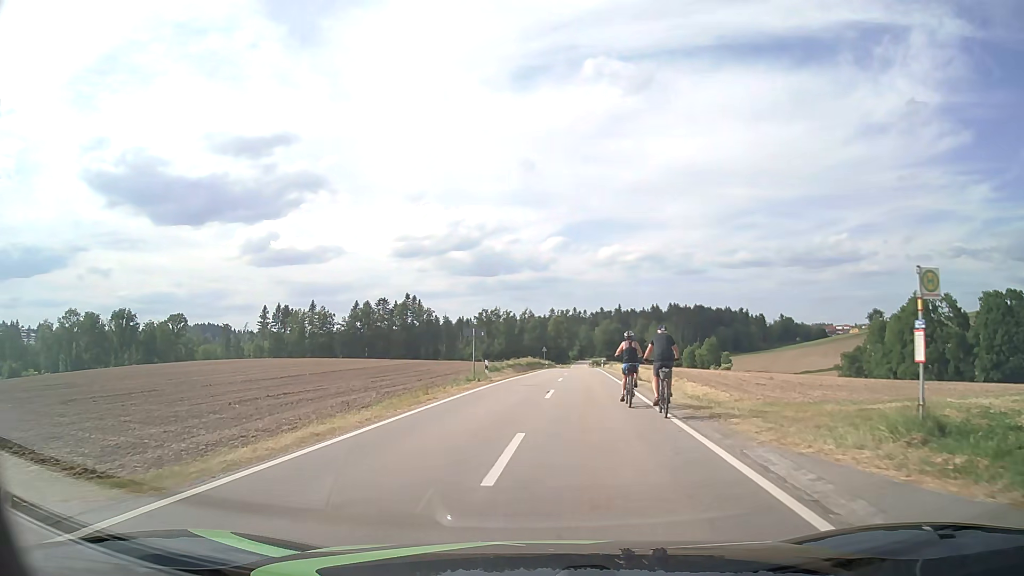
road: tertiary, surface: asphalt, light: Day
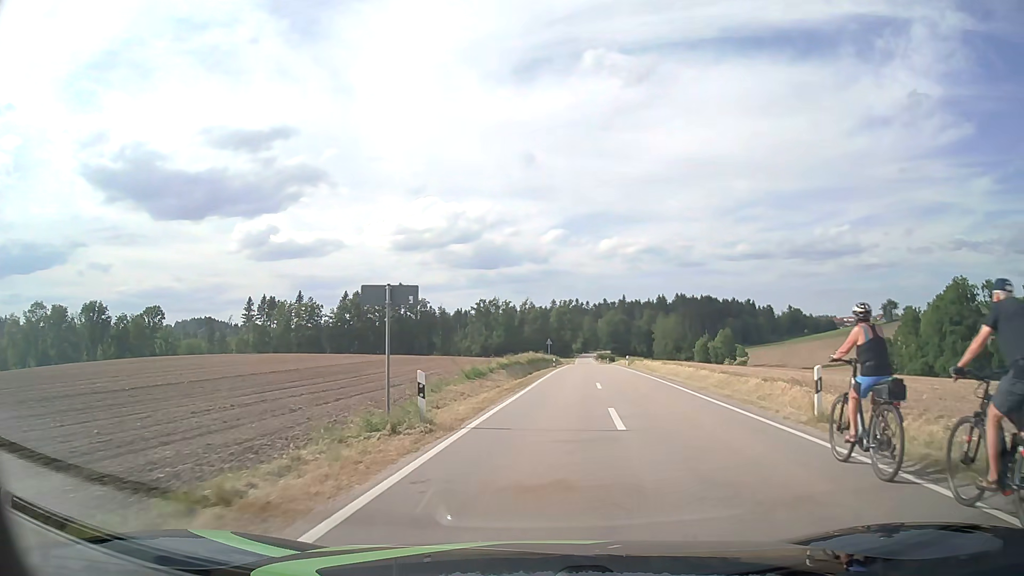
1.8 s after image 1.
(-0.5, +20.1) m; -1°
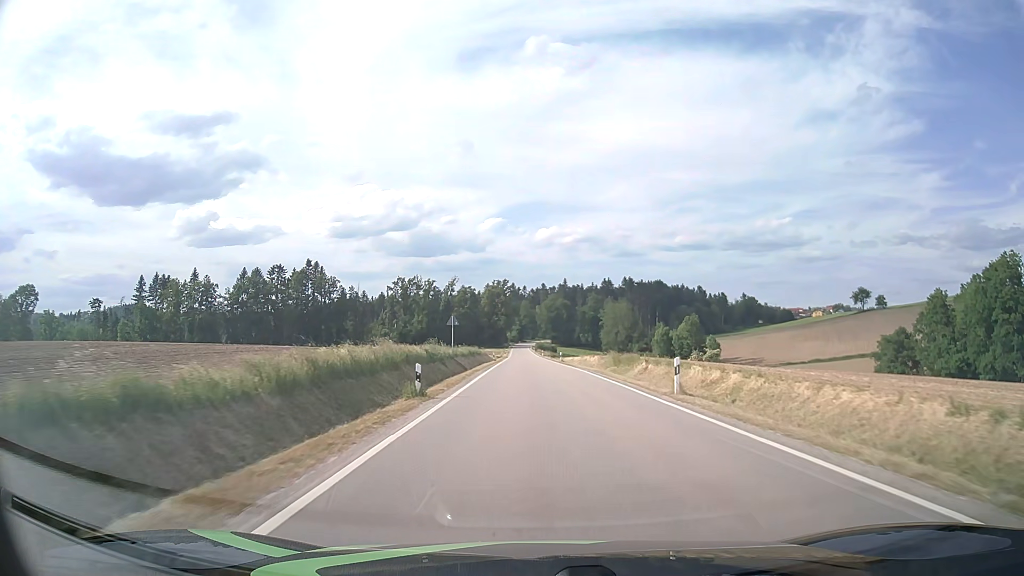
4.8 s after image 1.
(+3.0, +44.9) m; +6°
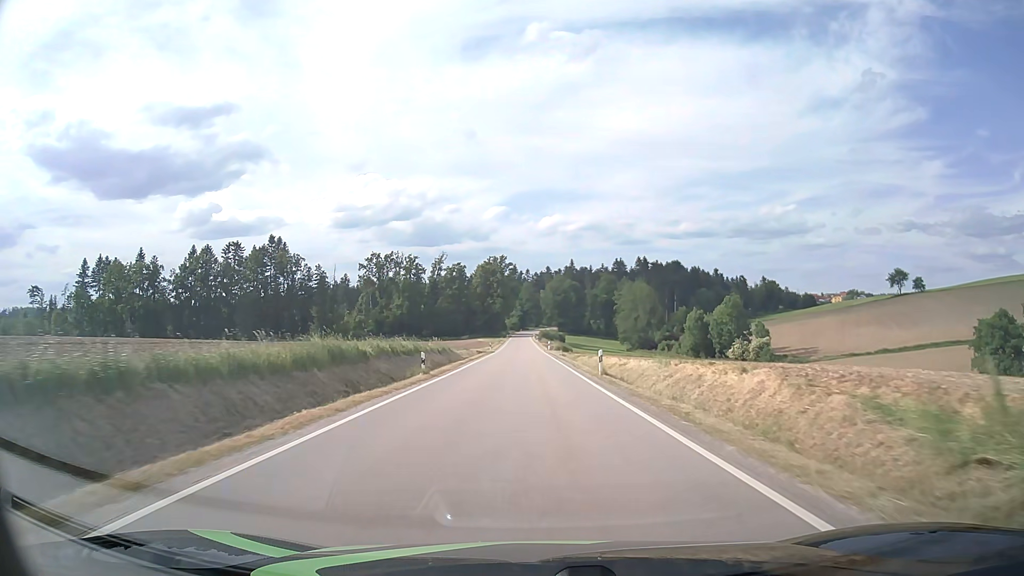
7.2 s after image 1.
(+0.3, +42.4) m; 0°
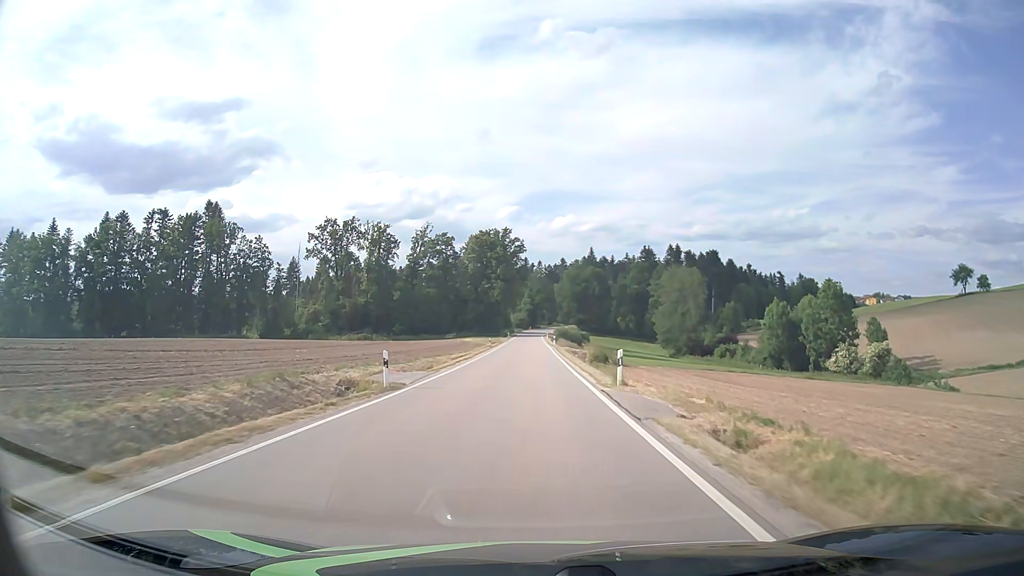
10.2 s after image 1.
(-0.7, +55.3) m; -1°
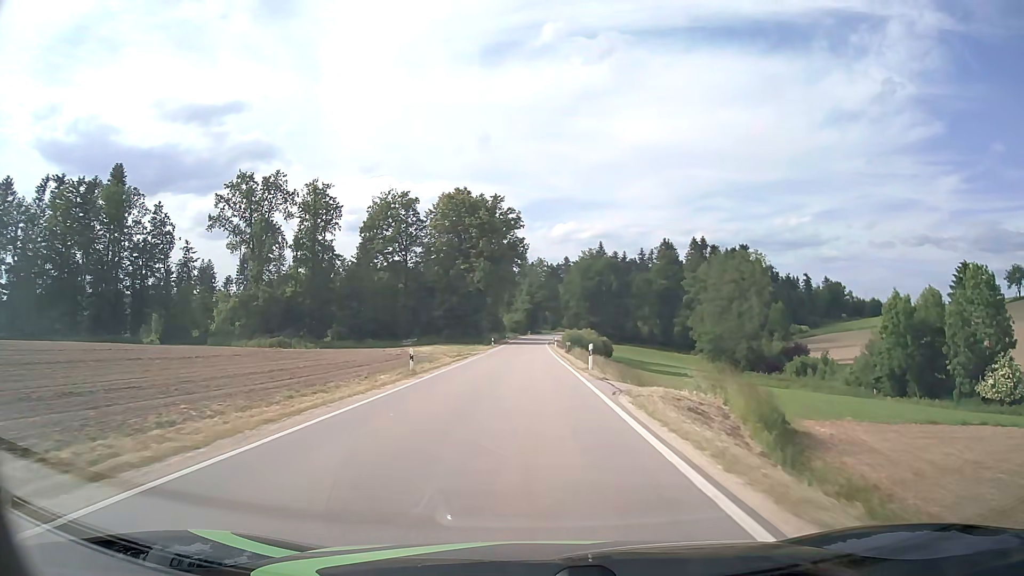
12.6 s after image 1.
(-0.2, +45.8) m; 0°
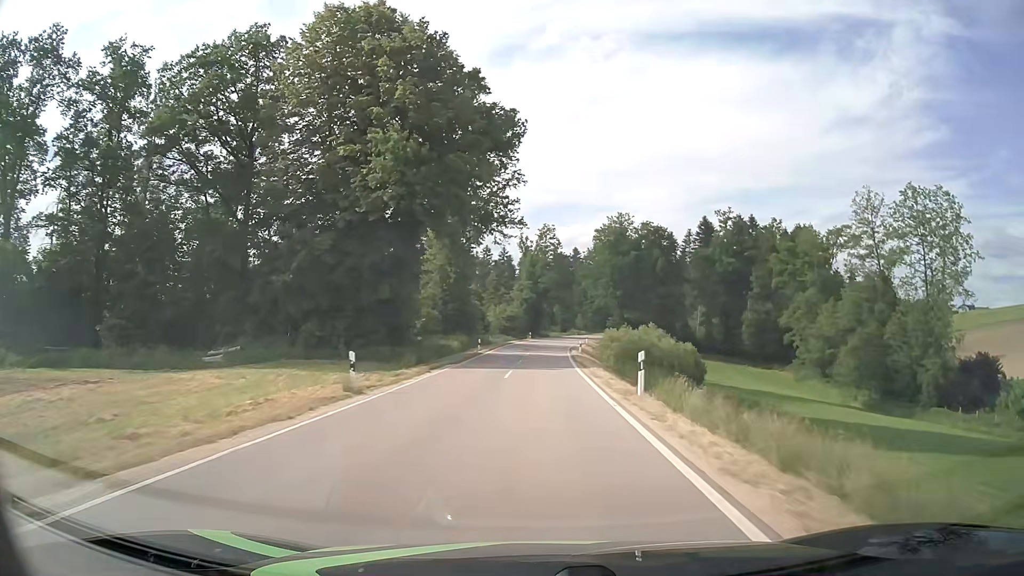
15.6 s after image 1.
(-0.2, +57.4) m; 0°
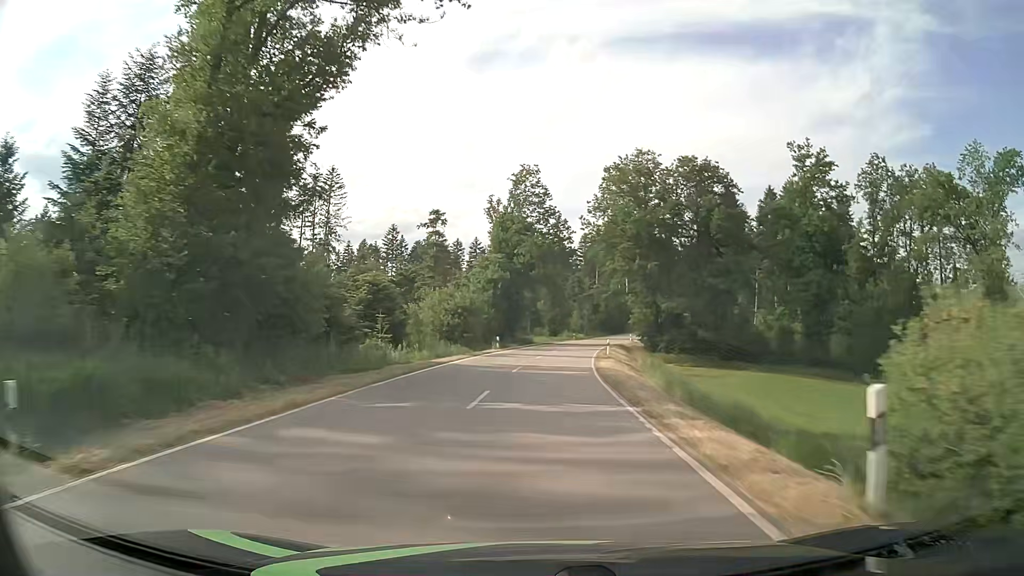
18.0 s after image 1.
(+0.6, +44.9) m; +1°
(0, +10) (0, +20) (+1, +30) (+2, +40) (+3, +50) (+4, +60) (+6, +70) (+8, +79) (+10, +89) (+12, +99) m
